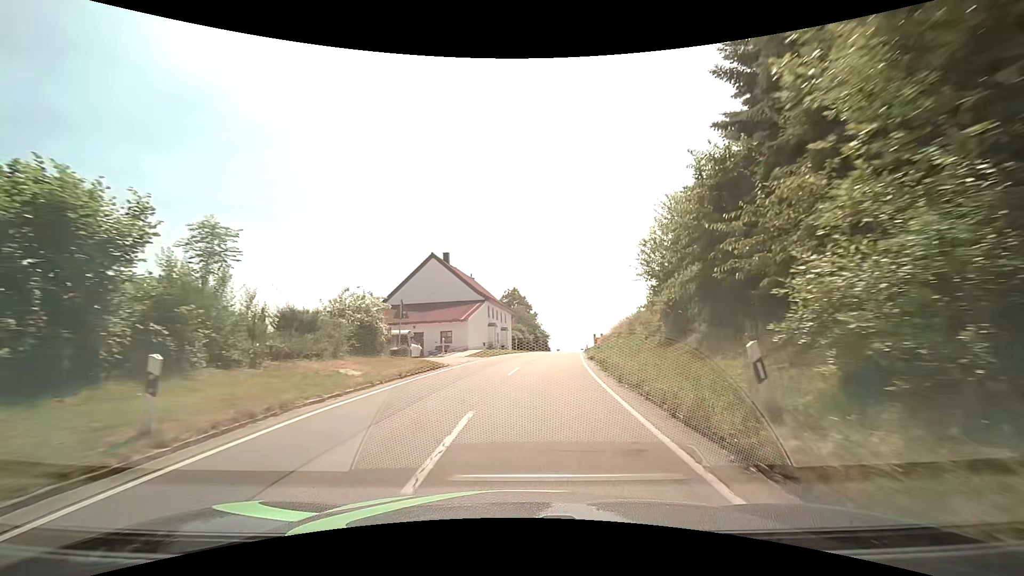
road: secondary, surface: asphalt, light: Day
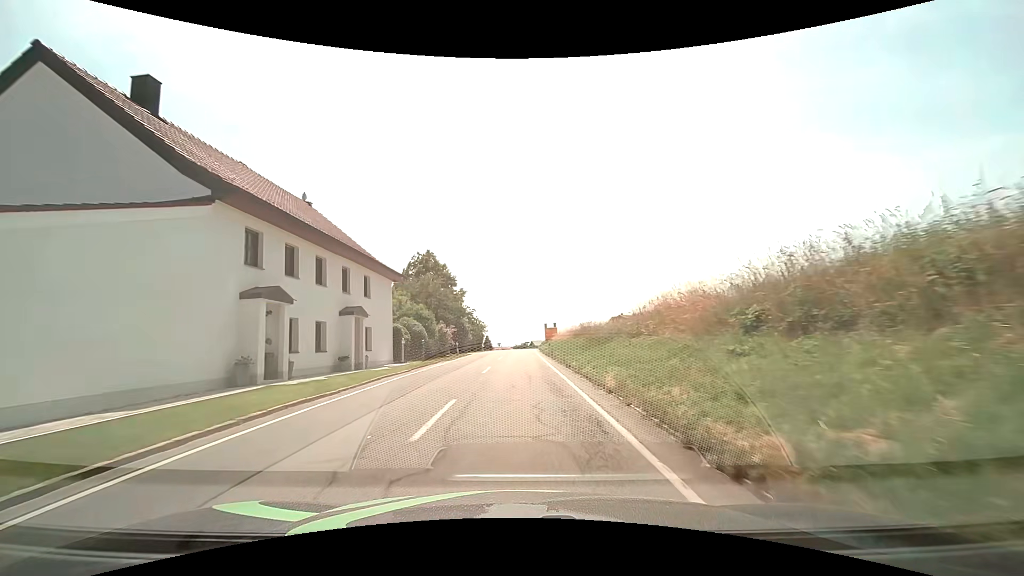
(+3.1, +32.9) m; +9°
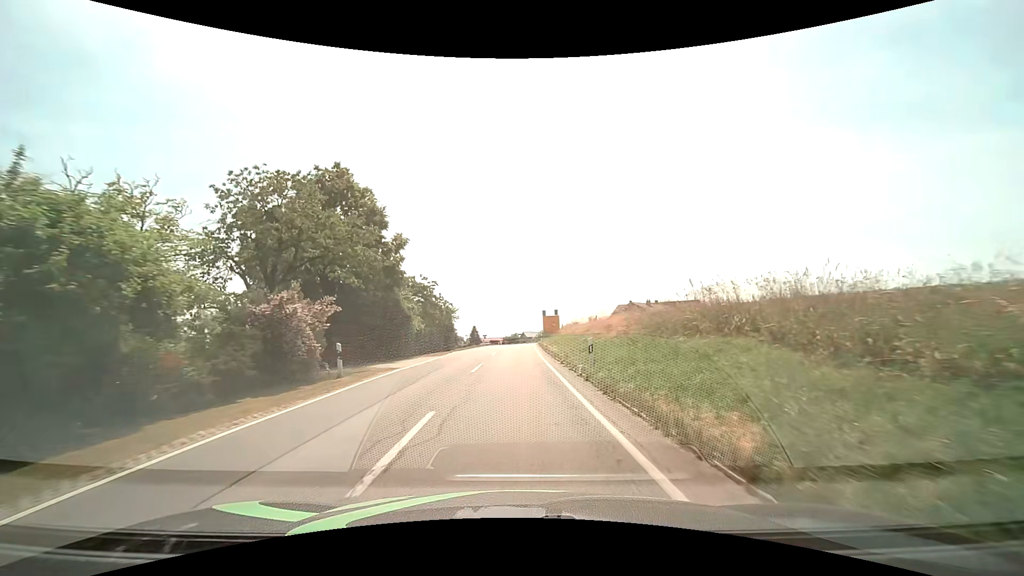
(-0.3, +25.8) m; +1°
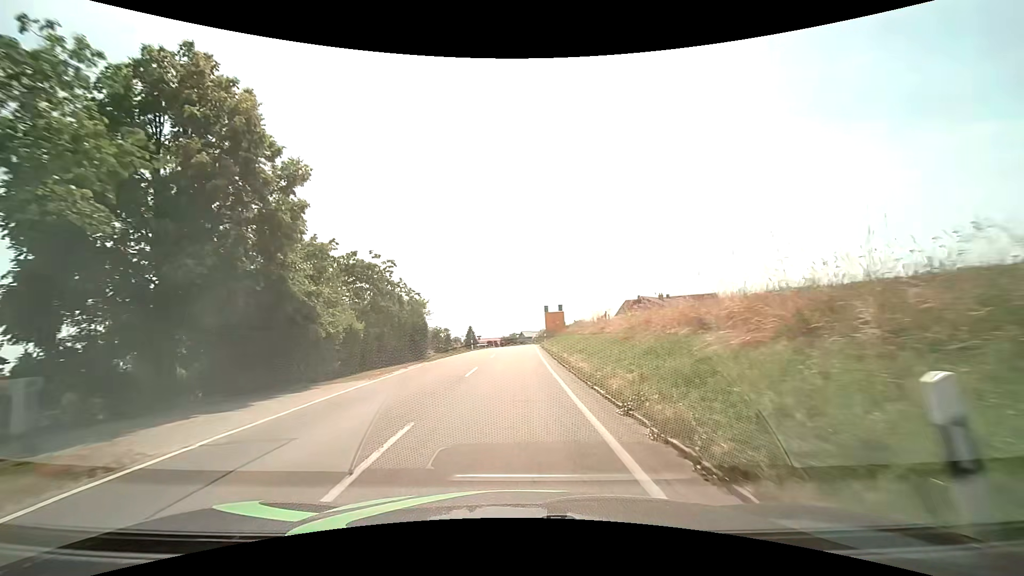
(+0.1, +12.7) m; 0°
(0, +10) (0, +20) (0, +30) (0, +40) (0, +50) (0, +60) (0, +70) (0, +80) (0, +90) (-1, +100) m
